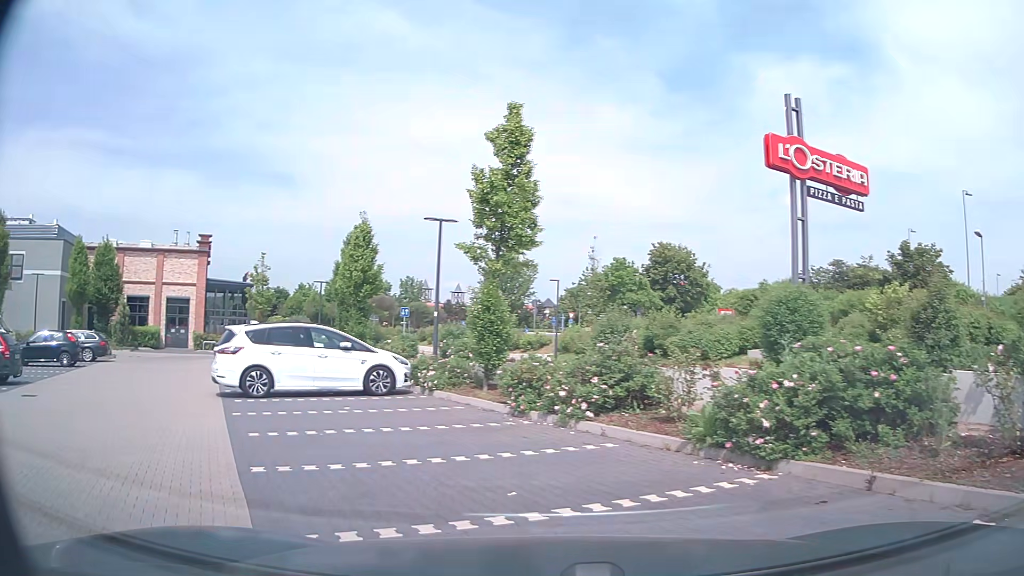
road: service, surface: paving_stones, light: Day
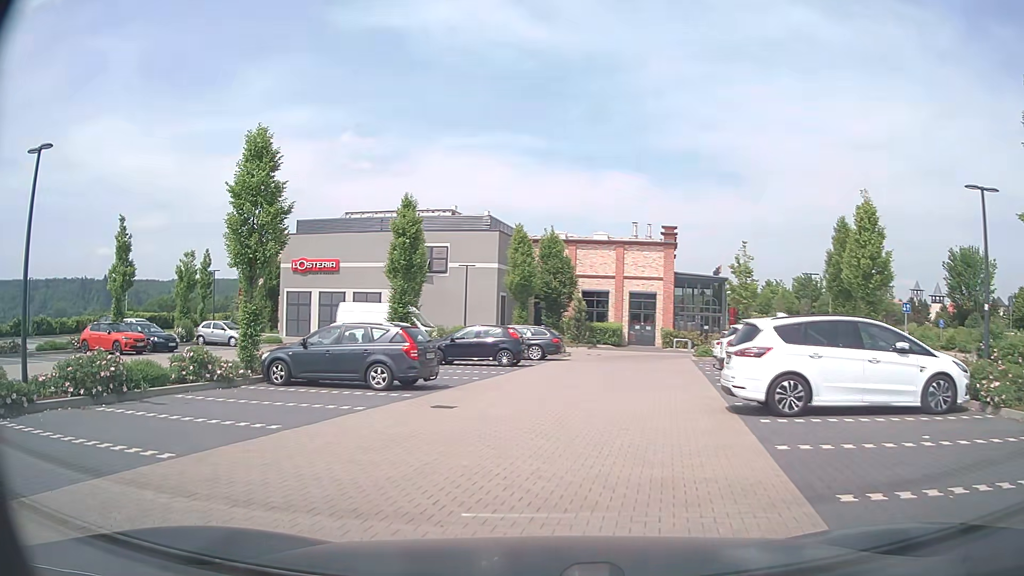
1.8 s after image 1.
(-1.7, +3.9) m; -41°
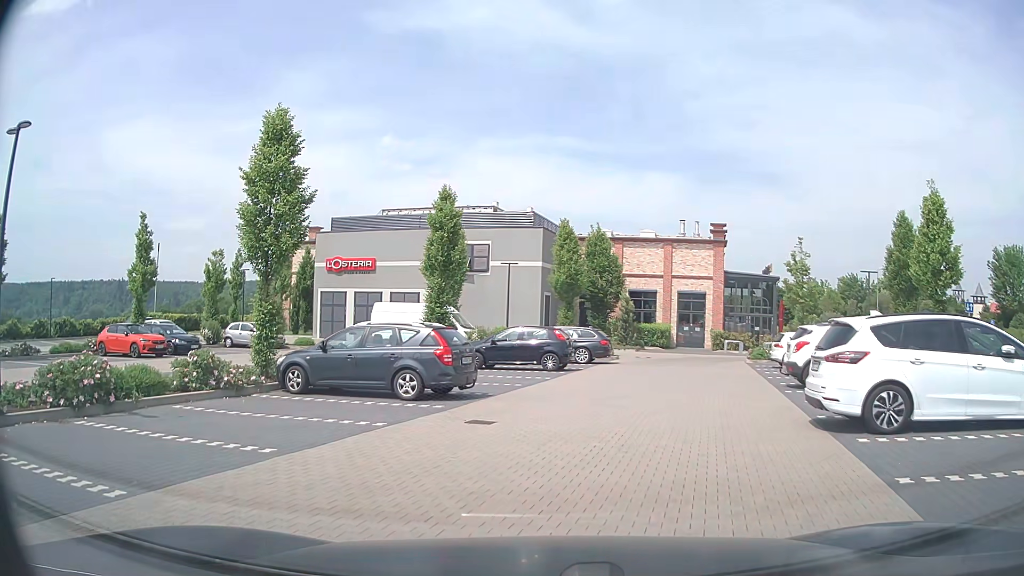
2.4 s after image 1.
(-0.1, +1.9) m; -4°
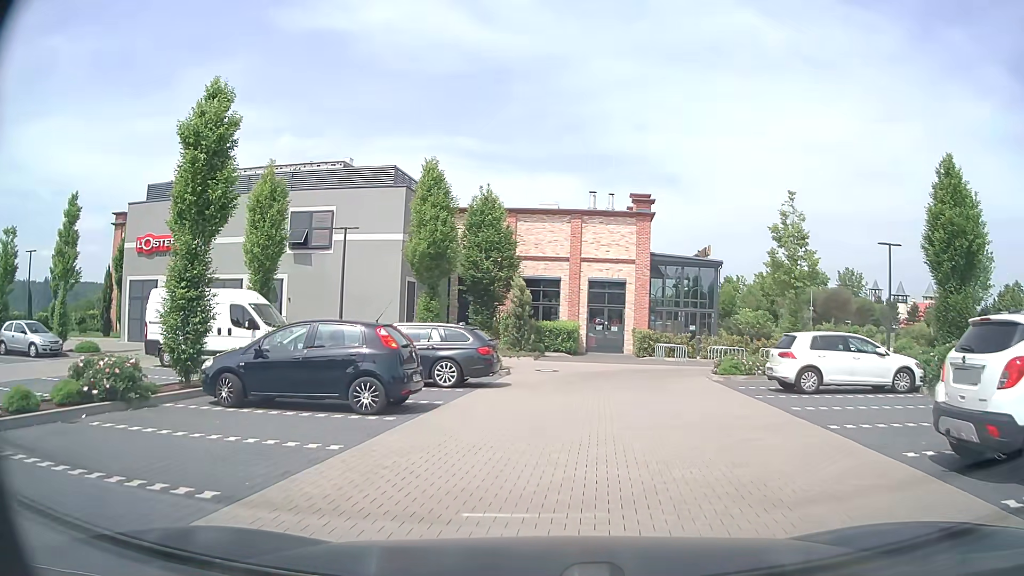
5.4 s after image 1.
(+1.1, +11.6) m; +10°
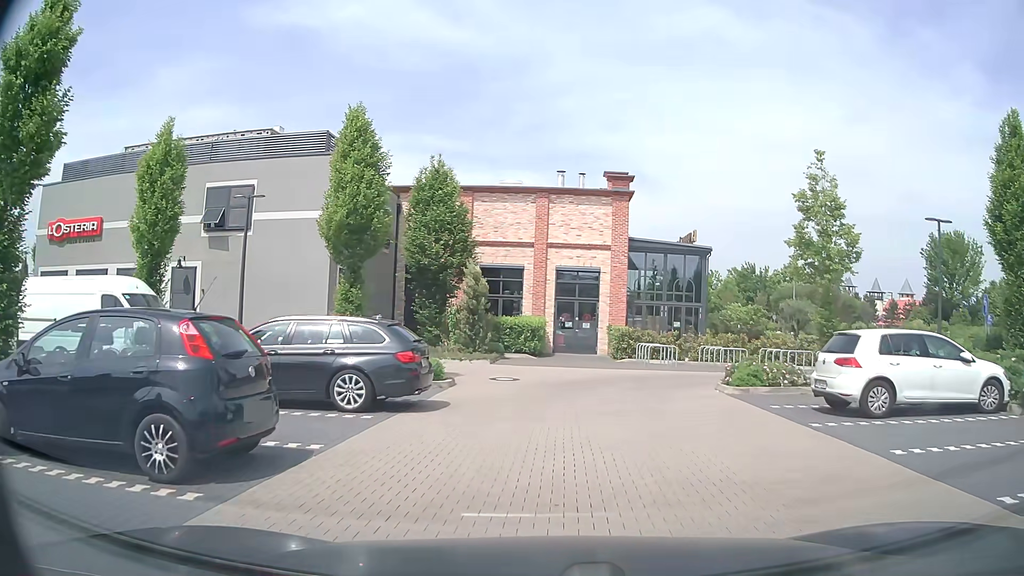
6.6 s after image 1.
(+0.1, +5.1) m; +2°
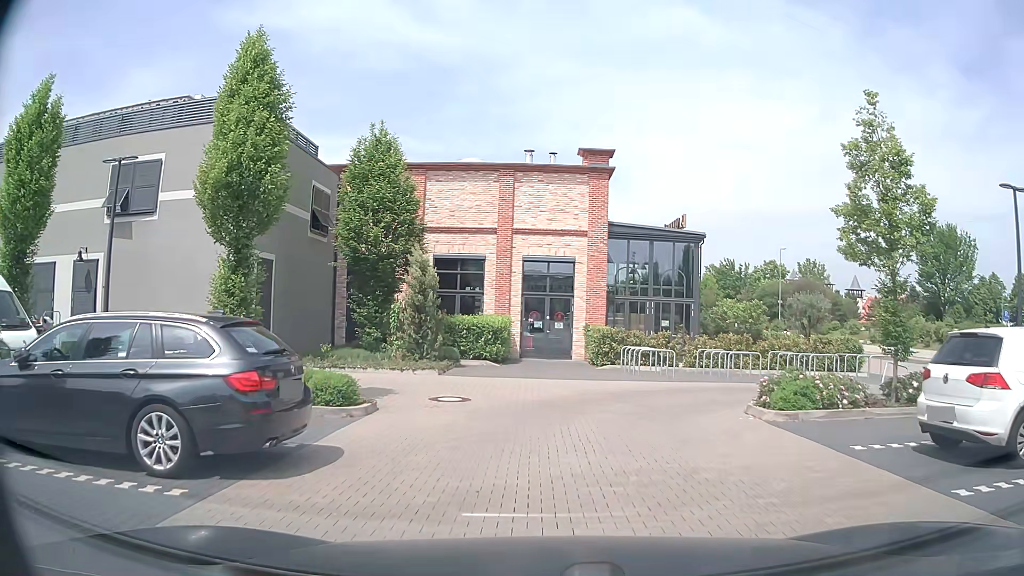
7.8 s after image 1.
(+0.2, +4.7) m; +3°
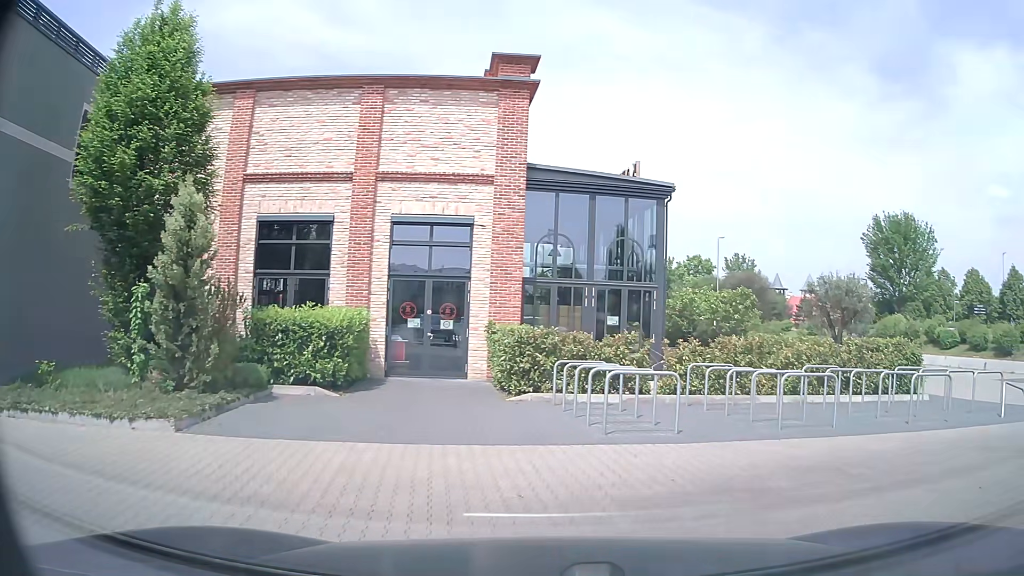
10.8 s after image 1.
(+0.3, +9.6) m; +8°
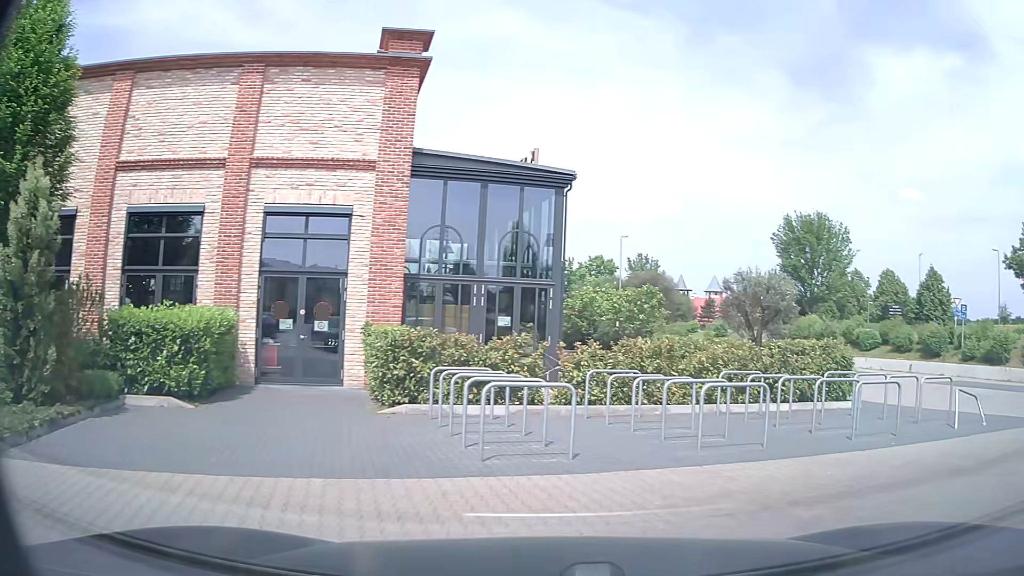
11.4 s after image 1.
(+0.1, +1.7) m; +9°
(+5, +8) (+12, +15) (+10, +24) (+7, +34) (+3, +43) (-2, +52) (-8, +60) (-14, +67) (-21, +75) (-27, +82) m
